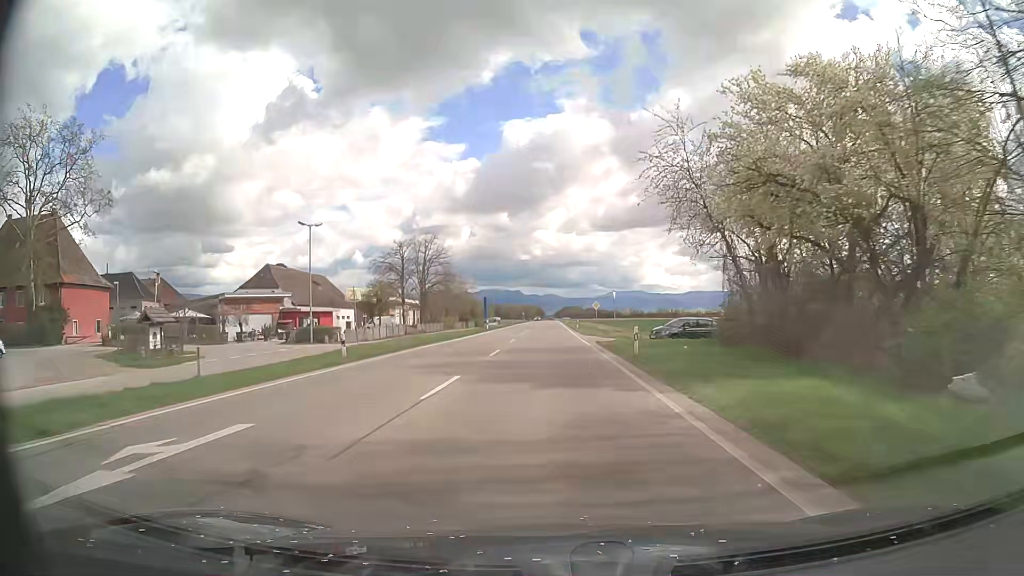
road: primary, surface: asphalt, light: Day
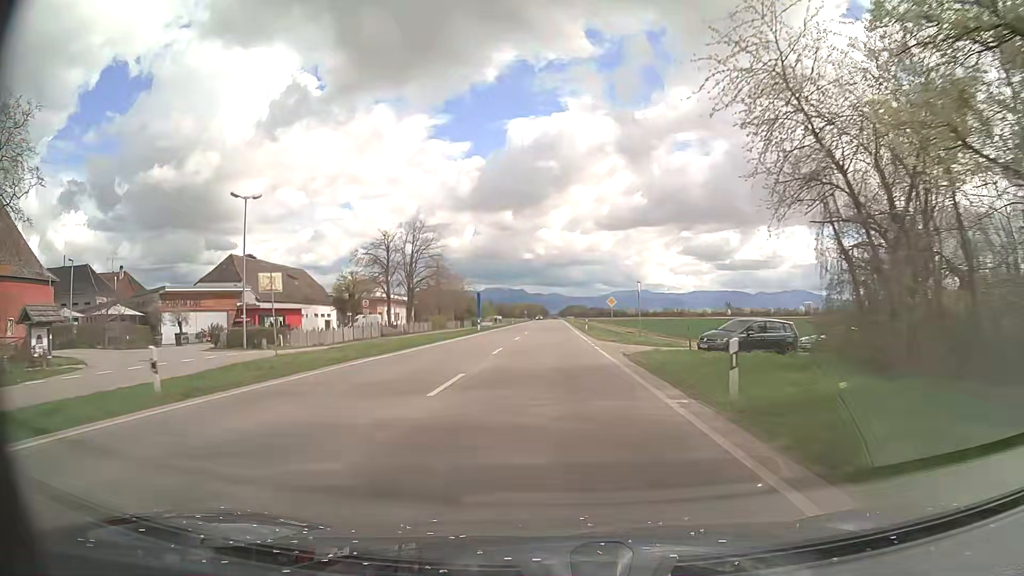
(0.0, +11.8) m; 0°
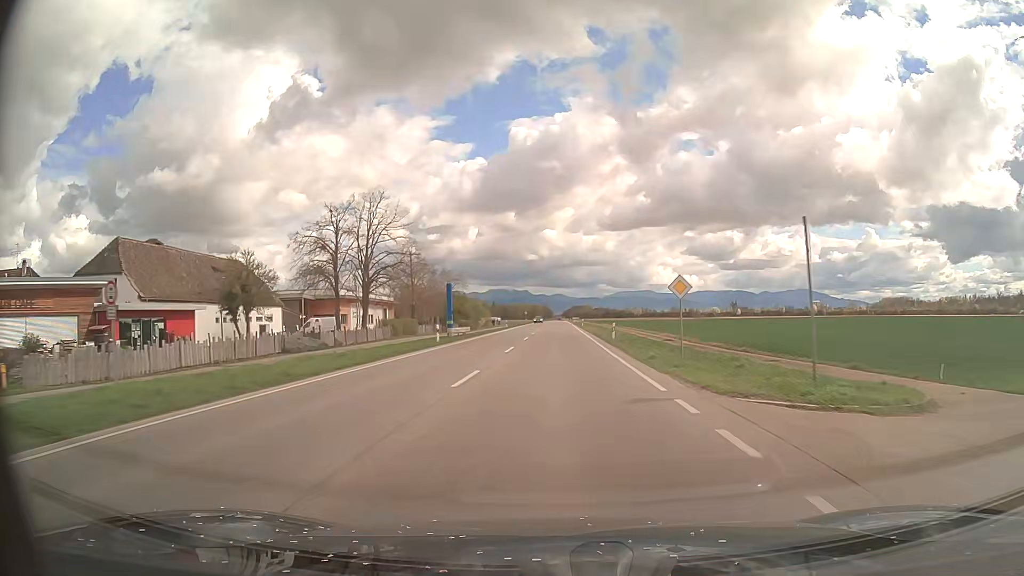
(-0.1, +23.6) m; 0°
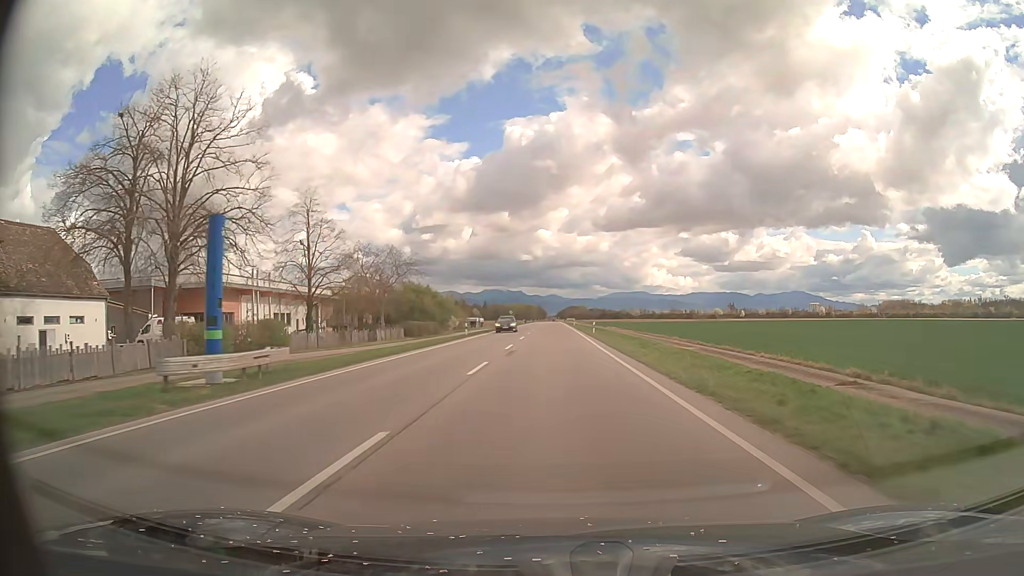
(+0.1, +35.4) m; 0°
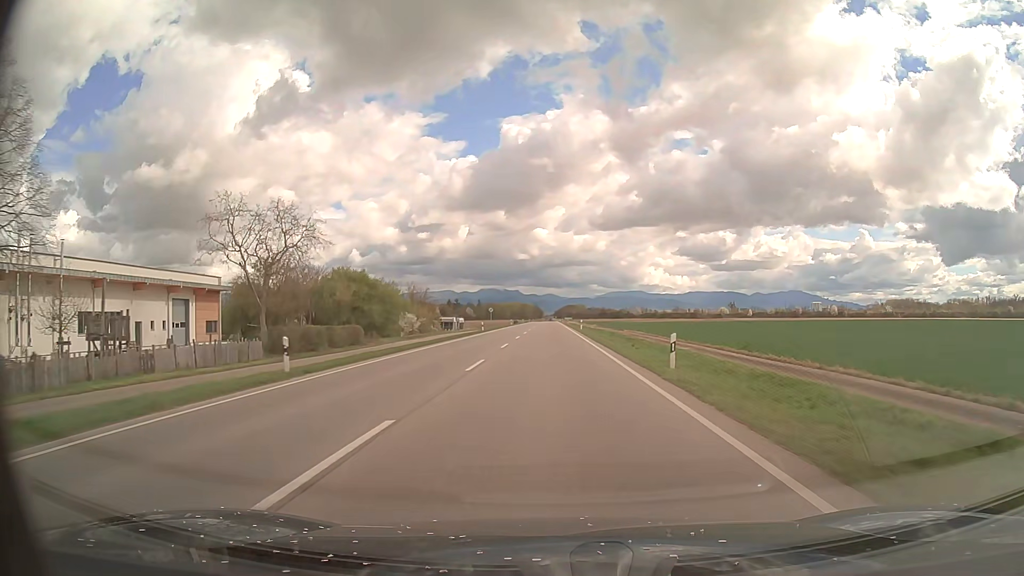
(+0.1, +35.3) m; 0°
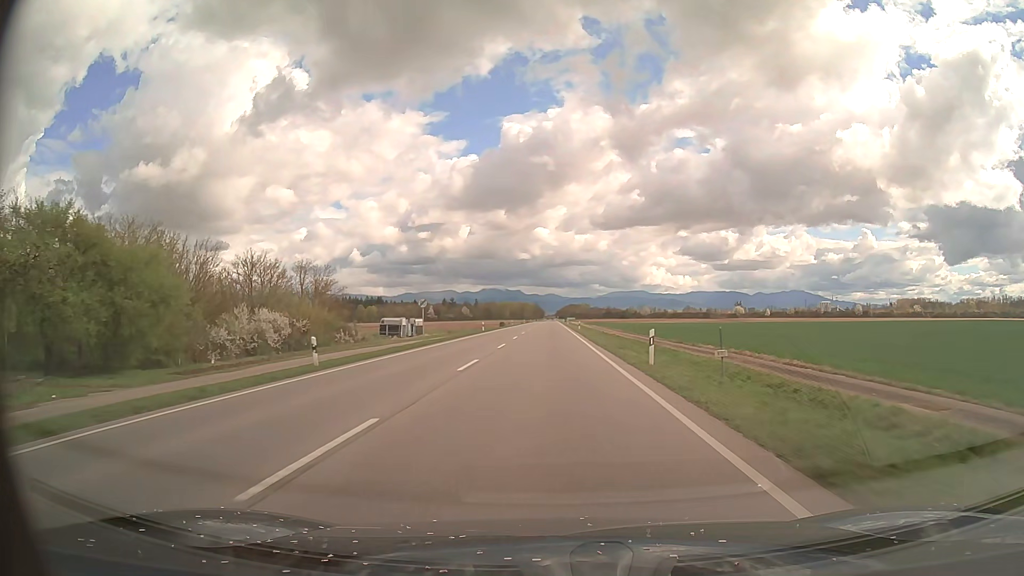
(0.0, +48.1) m; 0°
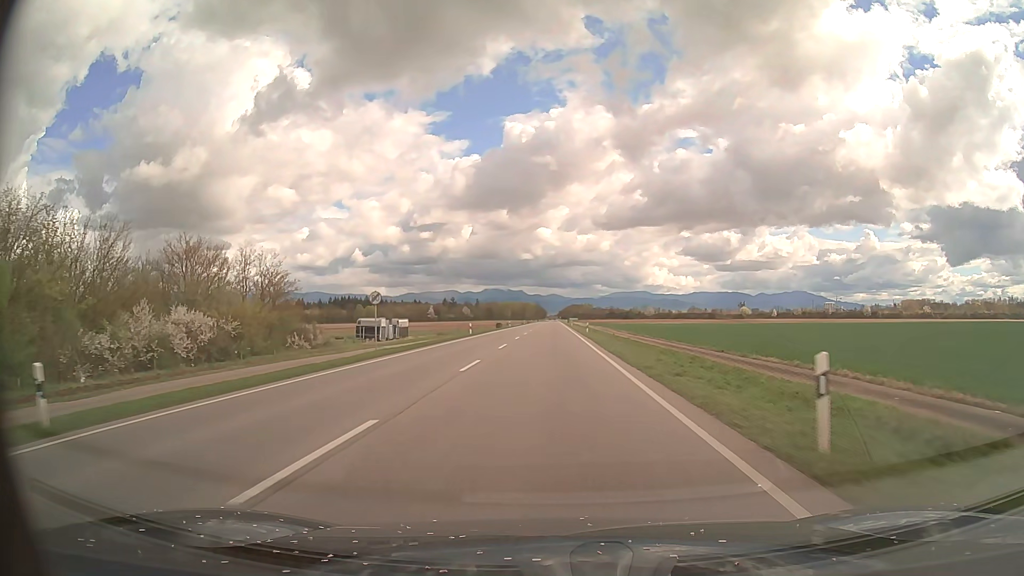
(0.0, +12.2) m; 0°
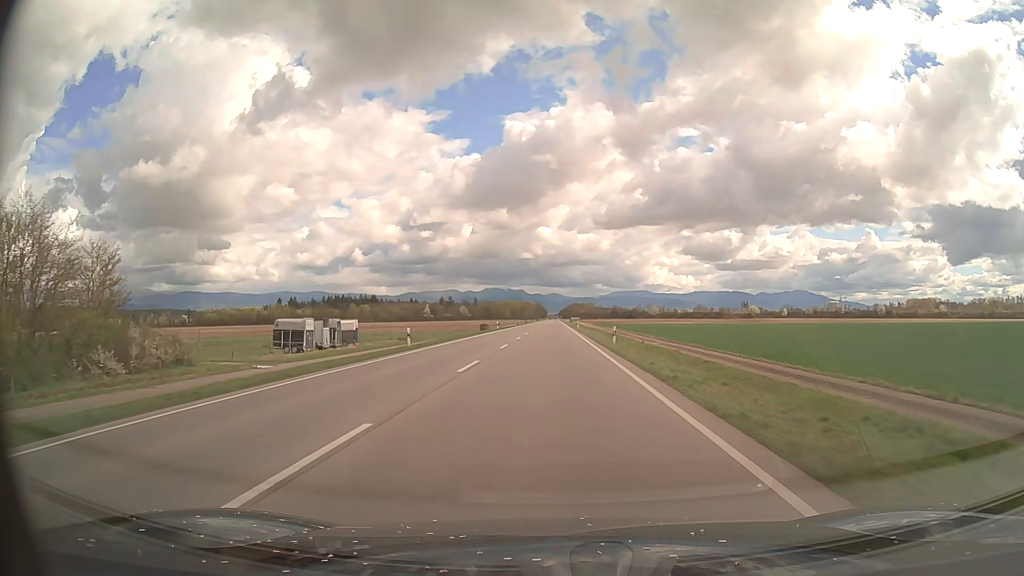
(-0.1, +24.7) m; 0°
(0, +10) (0, +20) (0, +30) (0, +40) (0, +50) (0, +60) (0, +70) (0, +80) (0, +90) (0, +100) m
